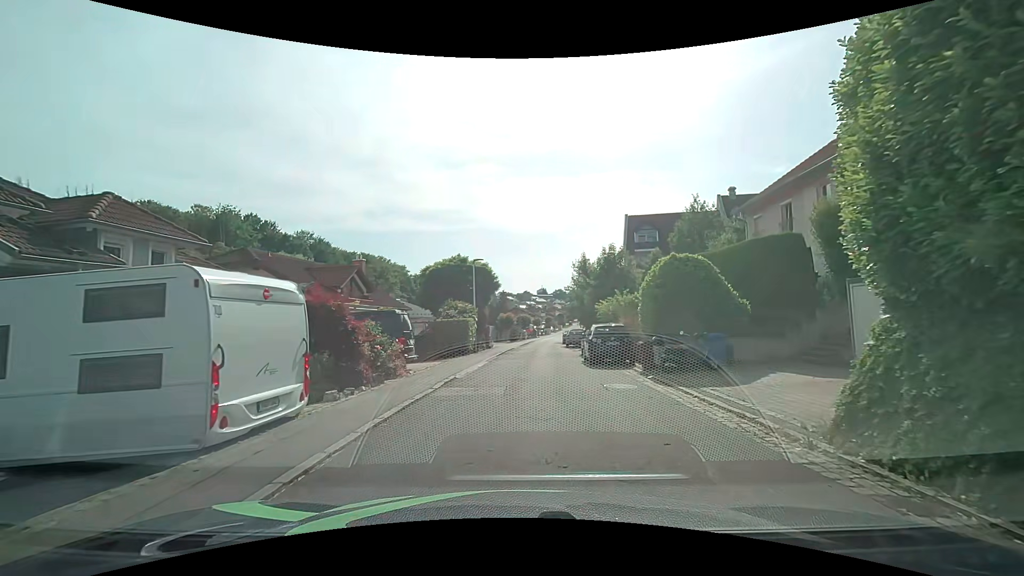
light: Day
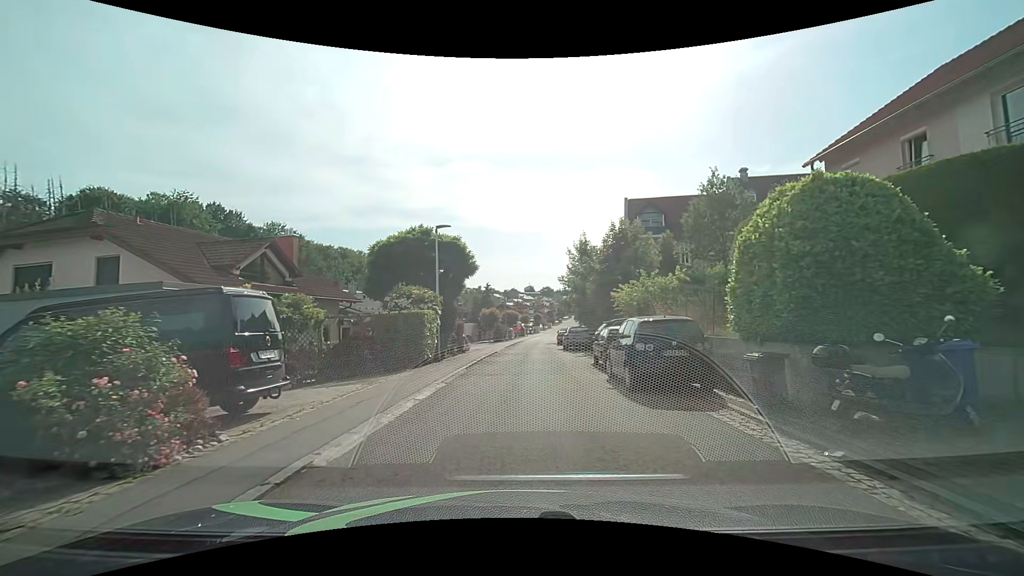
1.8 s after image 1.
(+0.1, +8.9) m; +1°
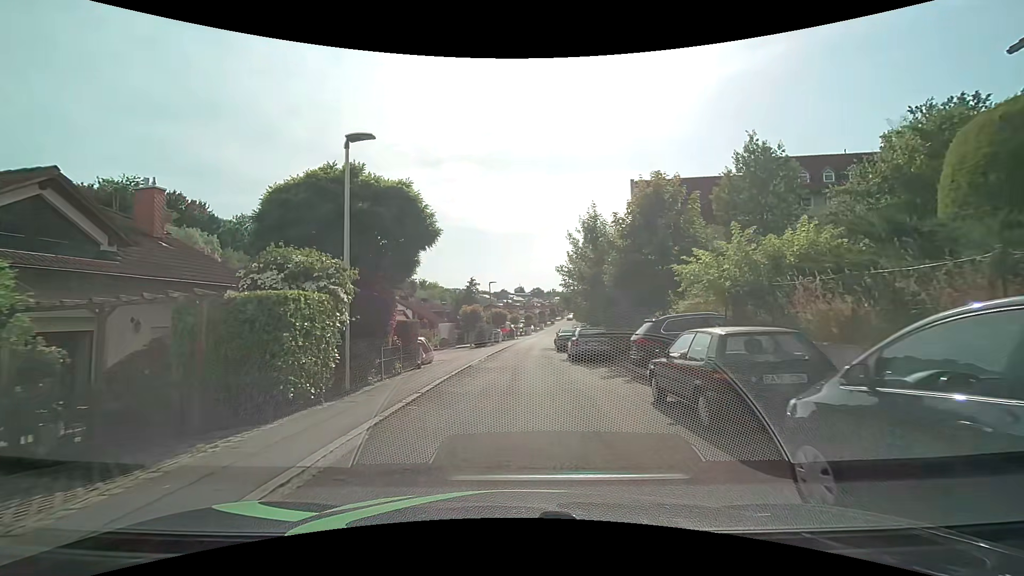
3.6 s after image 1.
(+0.2, +9.5) m; +2°
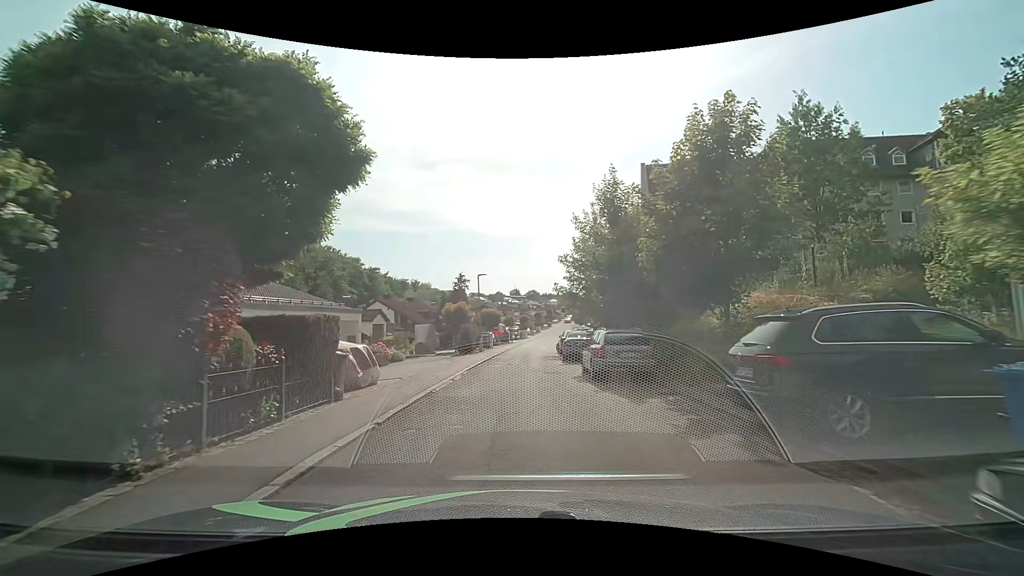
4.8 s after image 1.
(0.0, +7.2) m; +1°
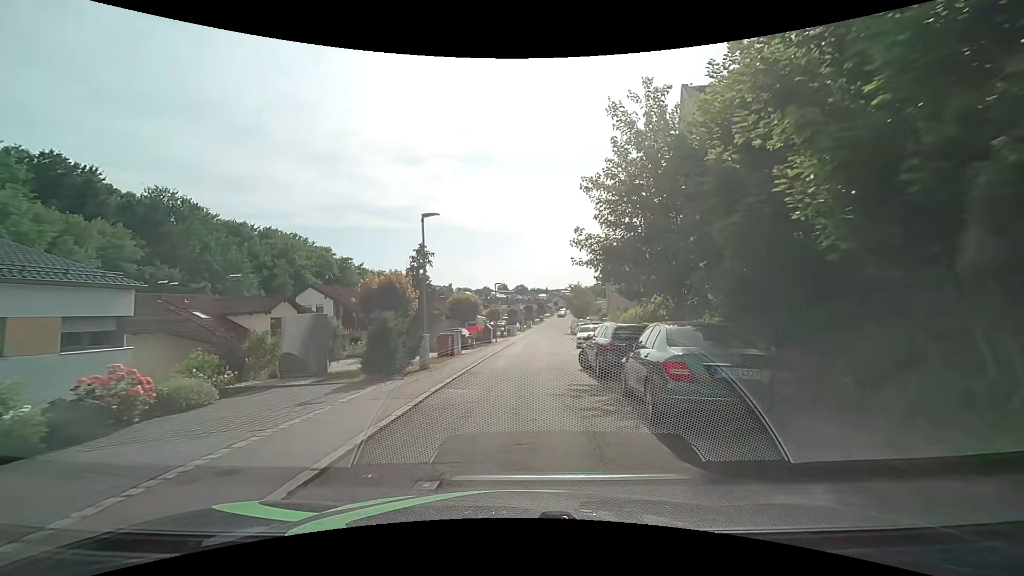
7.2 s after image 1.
(-0.1, +16.4) m; +1°
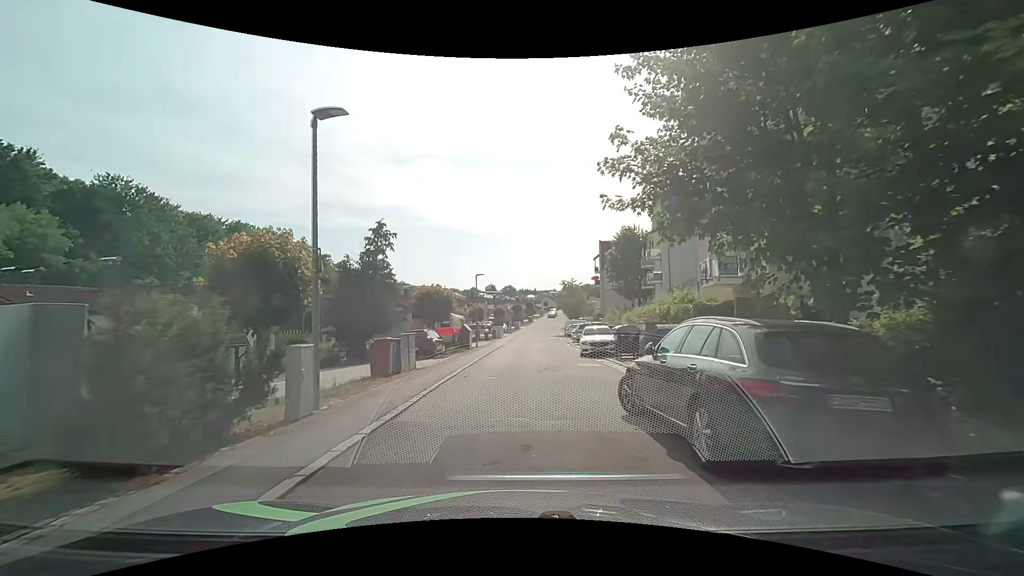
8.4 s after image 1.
(+0.1, +8.0) m; +1°
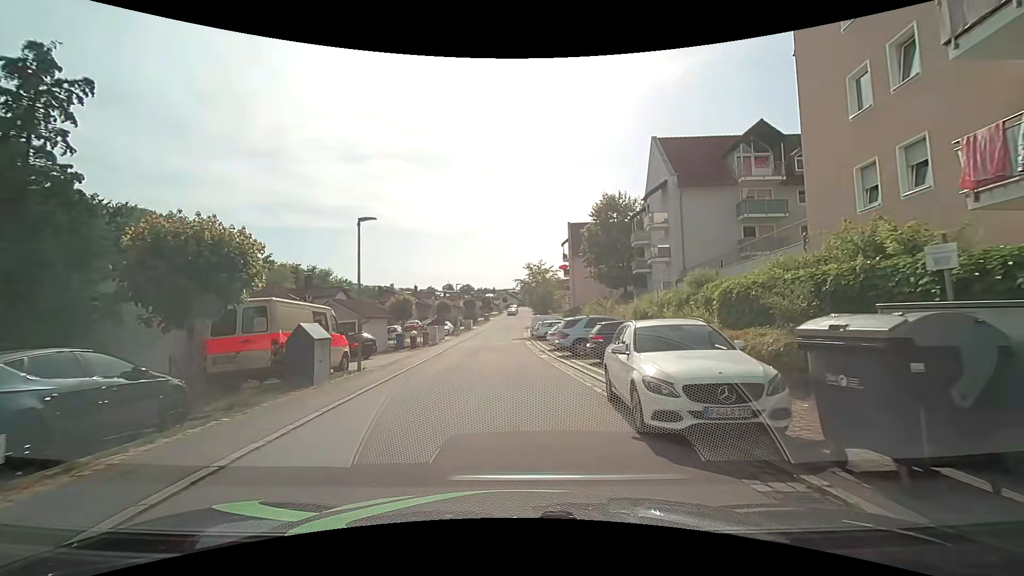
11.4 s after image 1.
(+0.8, +17.9) m; +6°
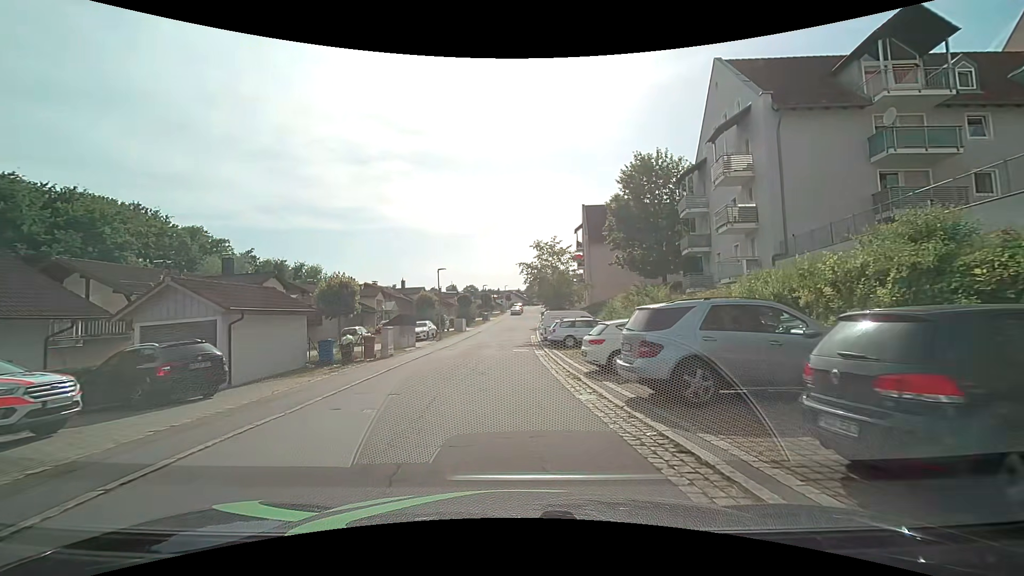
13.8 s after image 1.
(-0.2, +13.8) m; -1°
(0, +10) (-1, +20) (-1, +30) (-1, +40) (-1, +50) (0, +60) (0, +70) (+1, +80) (+2, +90) (+2, +100) m
